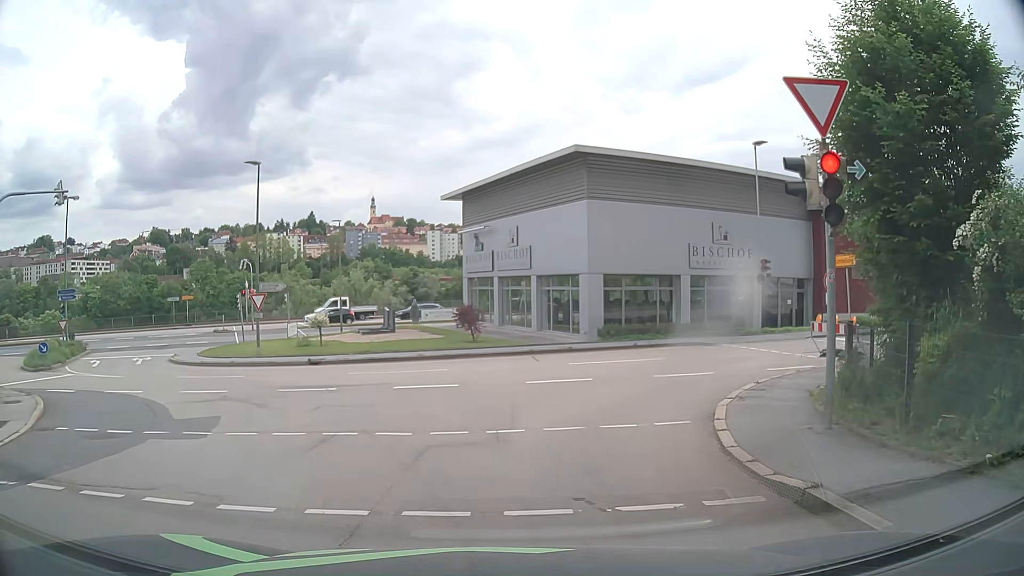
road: residential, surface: asphalt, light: Day
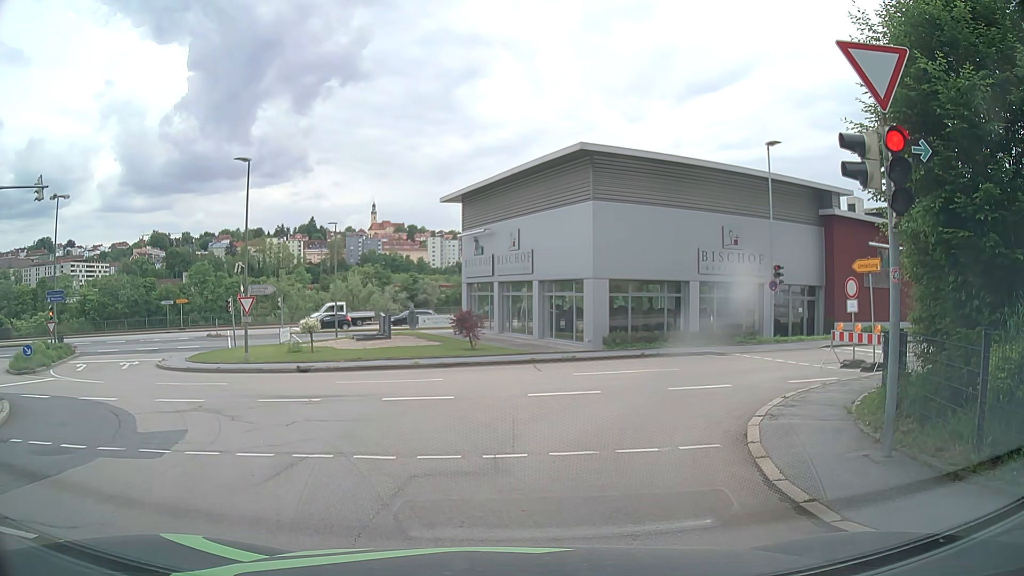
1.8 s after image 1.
(0.0, +1.2) m; 0°
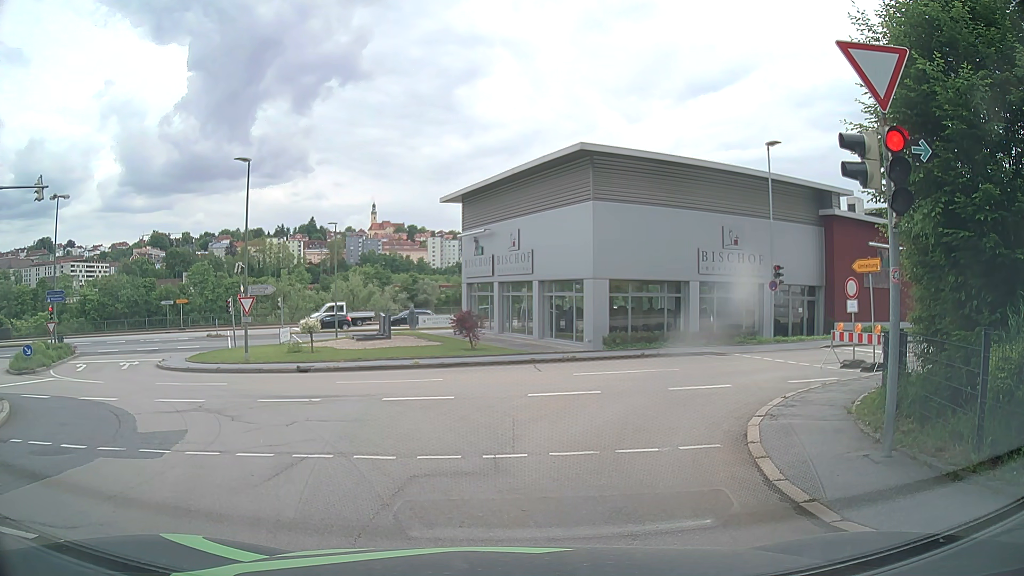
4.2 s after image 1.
(0.0, +0.1) m; 0°
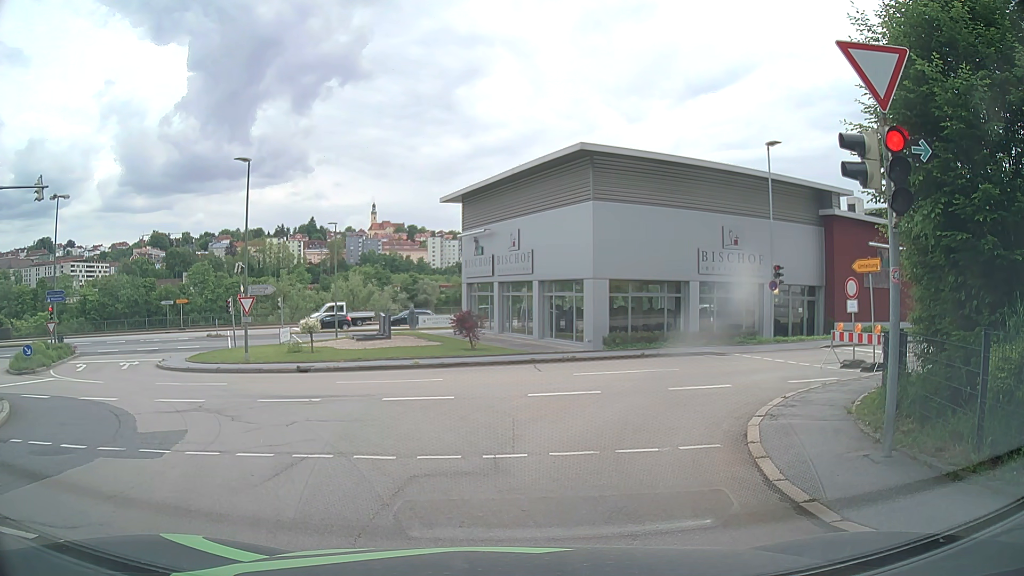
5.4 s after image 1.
(0.0, 0.0) m; 0°
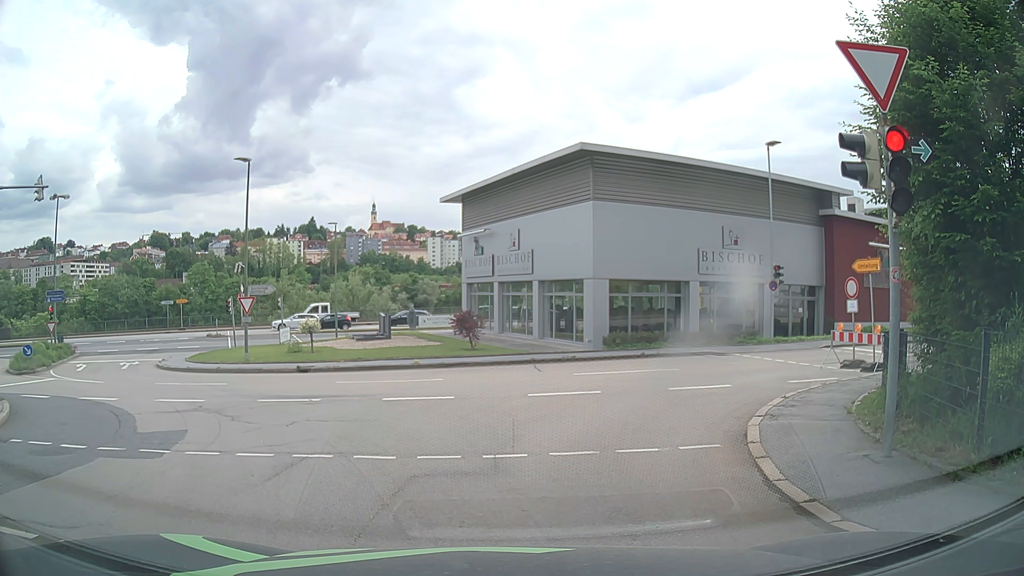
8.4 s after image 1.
(0.0, 0.0) m; 0°
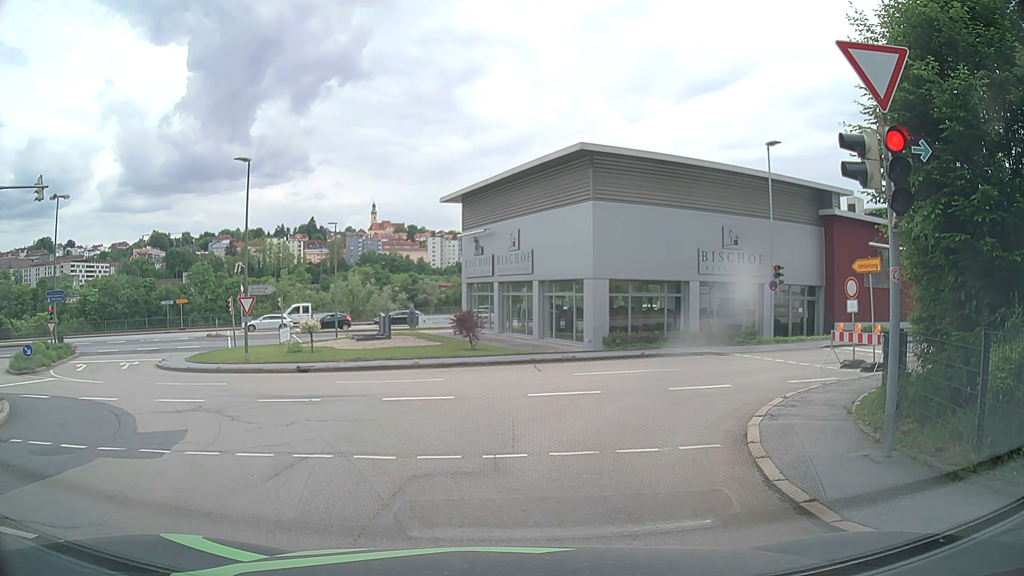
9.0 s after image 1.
(0.0, 0.0) m; 0°
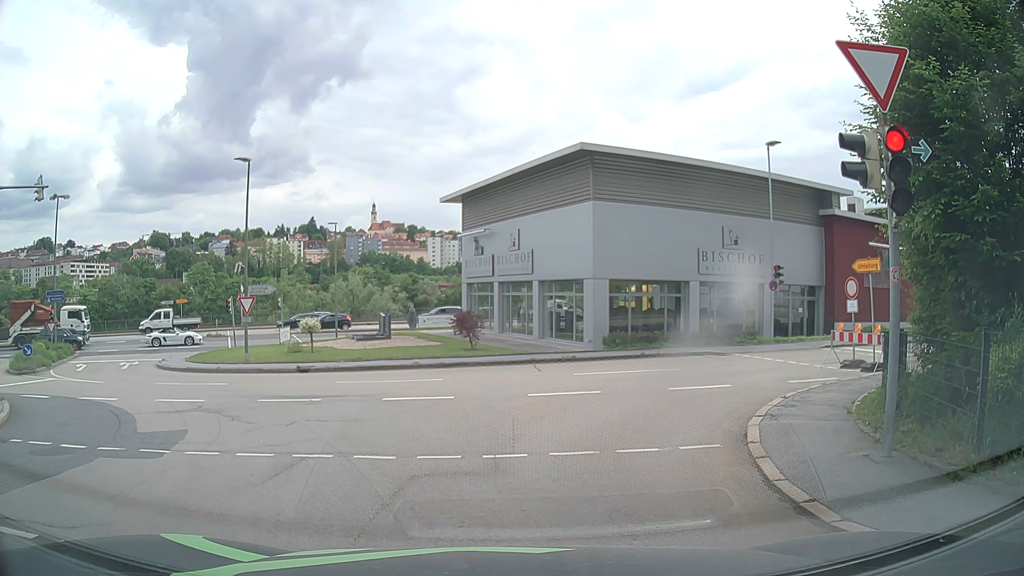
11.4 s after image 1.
(0.0, 0.0) m; 0°
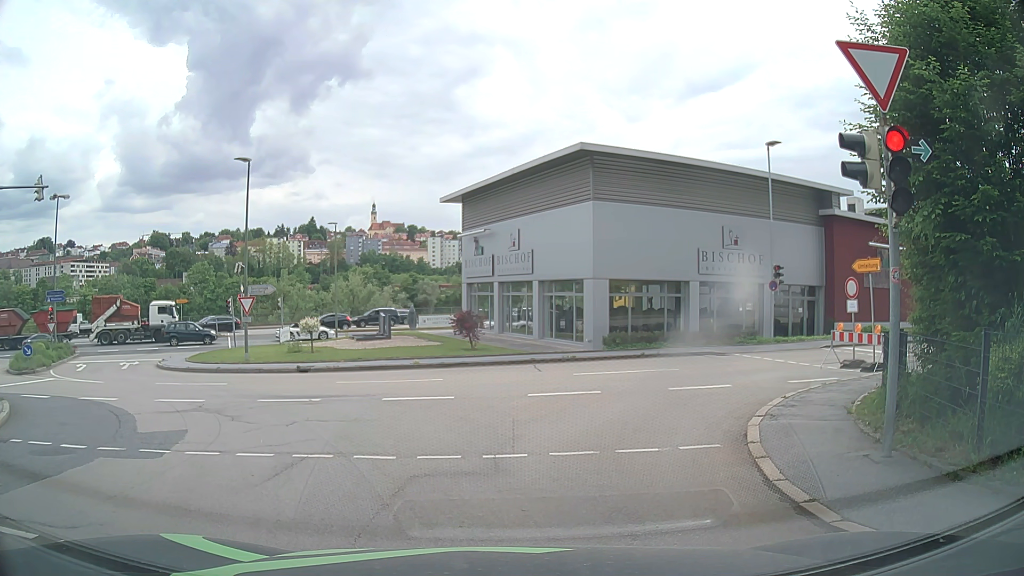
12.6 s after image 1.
(0.0, 0.0) m; 0°
(-2, +10) (-8, +18) (-15, +24) (-20, +33) (-20, +43) (-13, +50) (-5, +55) (+5, +59) (+14, +63) (+23, +67) m
